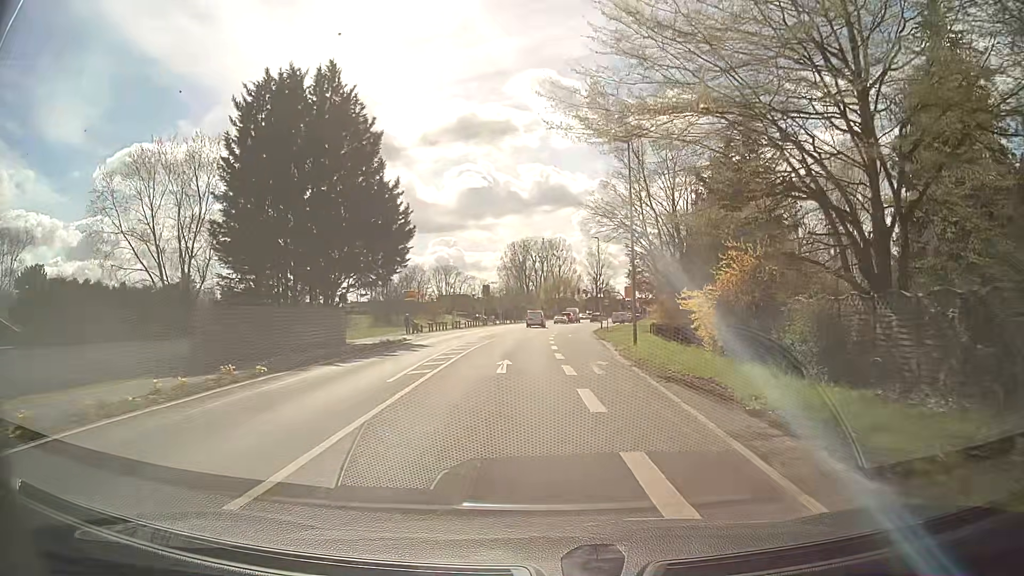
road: tertiary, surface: asphalt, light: Day
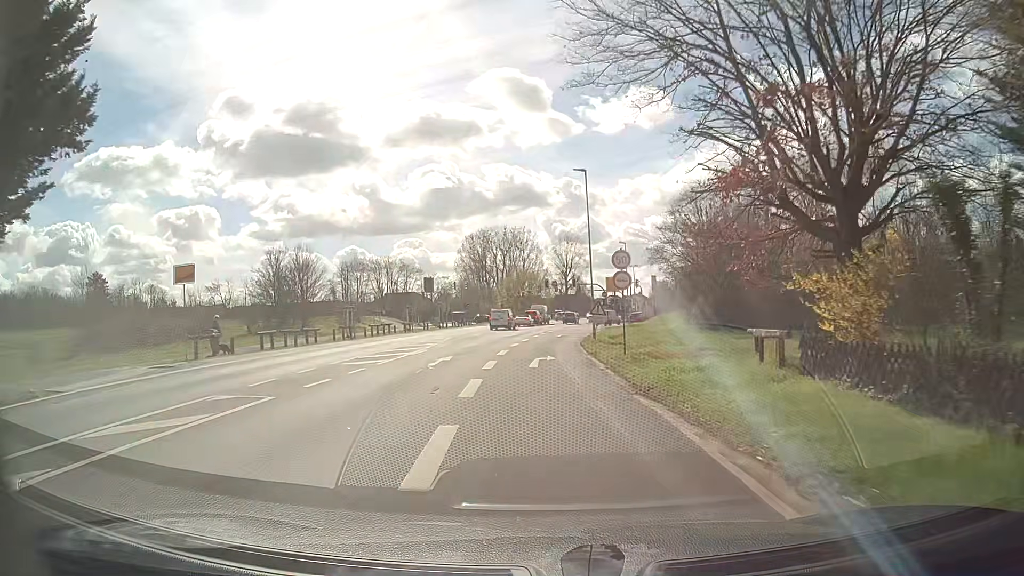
(+1.4, +28.5) m; +3°
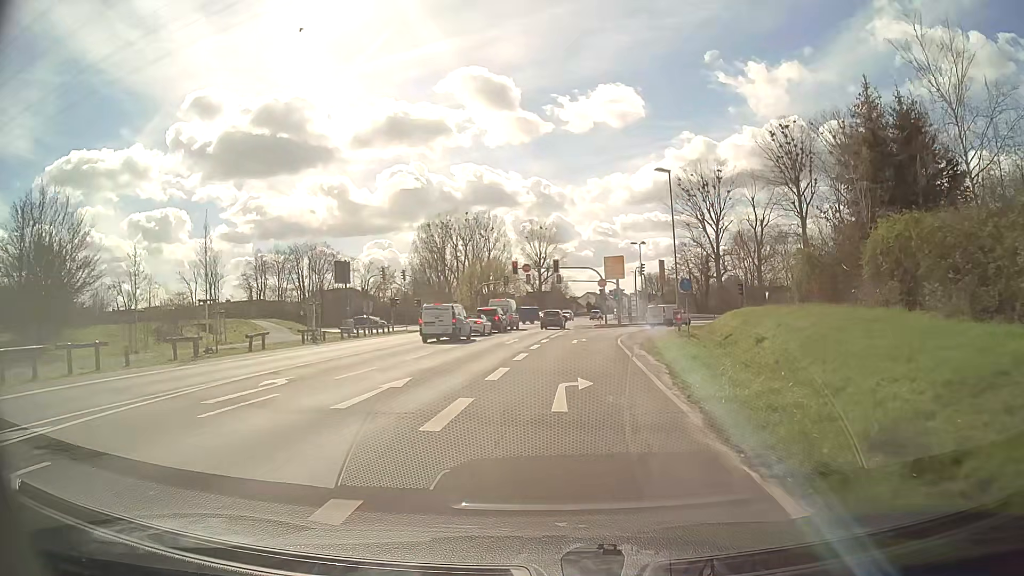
(+0.4, +33.5) m; +2°
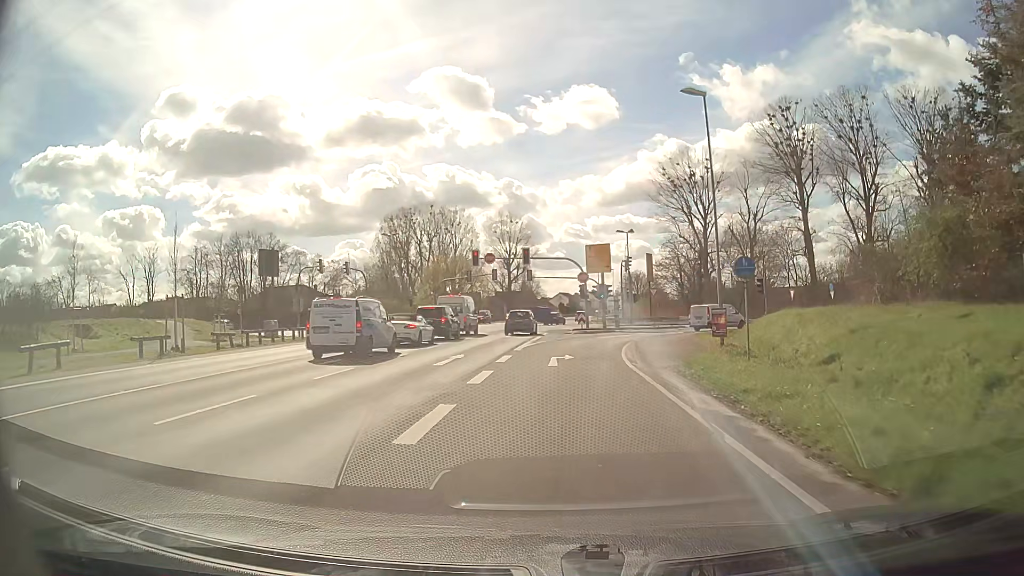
(+0.3, +12.7) m; +2°
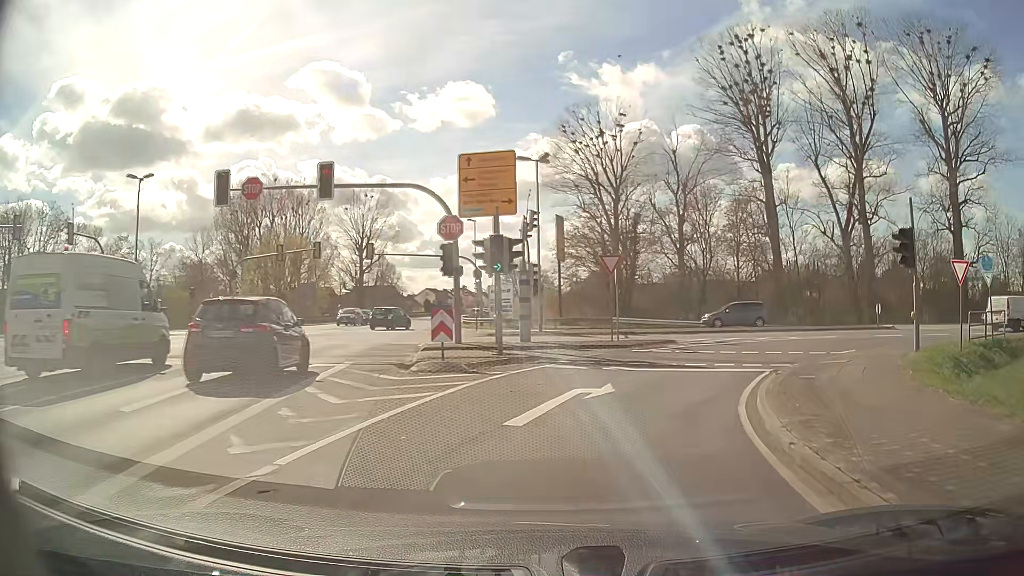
(+1.7, +30.1) m; +11°
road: tertiary_link
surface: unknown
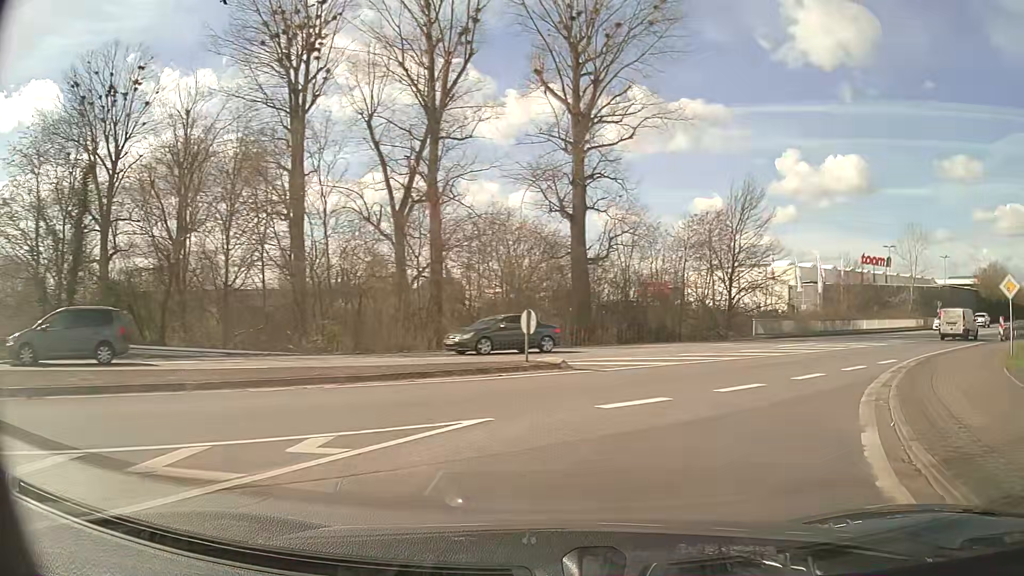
(+7.0, +20.9) m; +41°
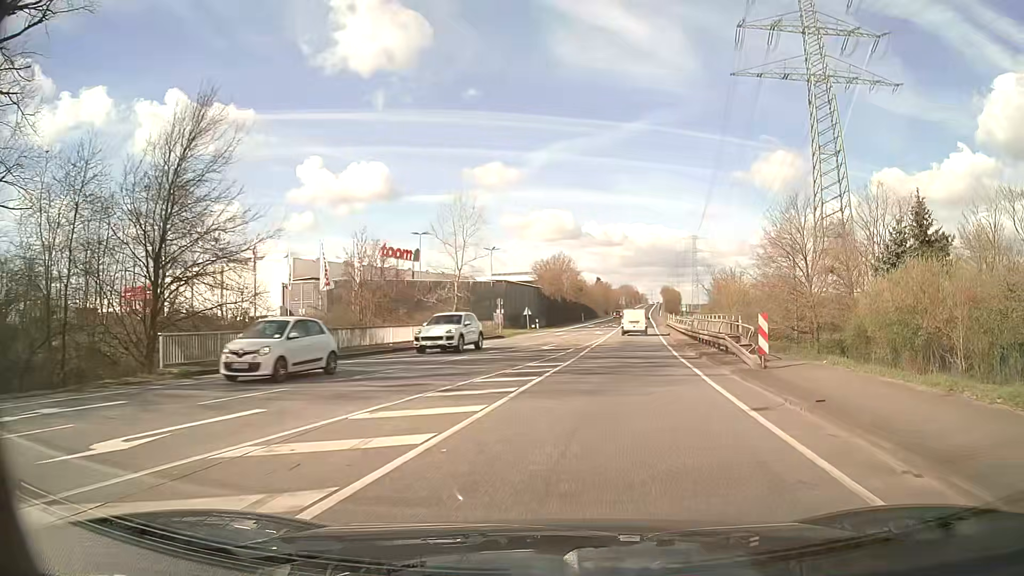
(+9.1, +21.2) m; +41°
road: secondary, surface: asphalt
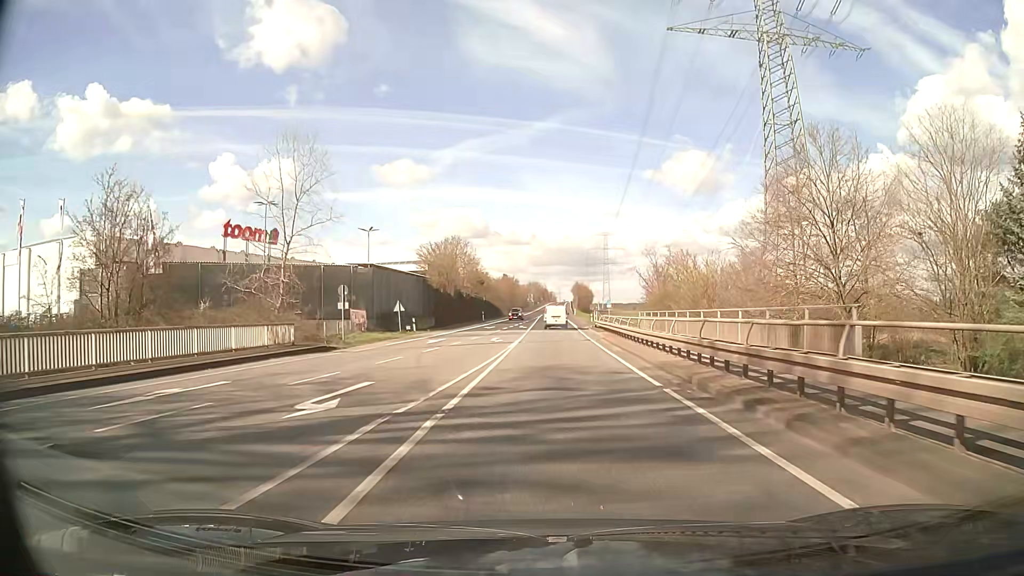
(+2.1, +21.3) m; +8°
(0, +10) (0, +20) (0, +30) (0, +40) (0, +50) (0, +60) (0, +70) (+1, +80) (+1, +90) (+1, +100) m
